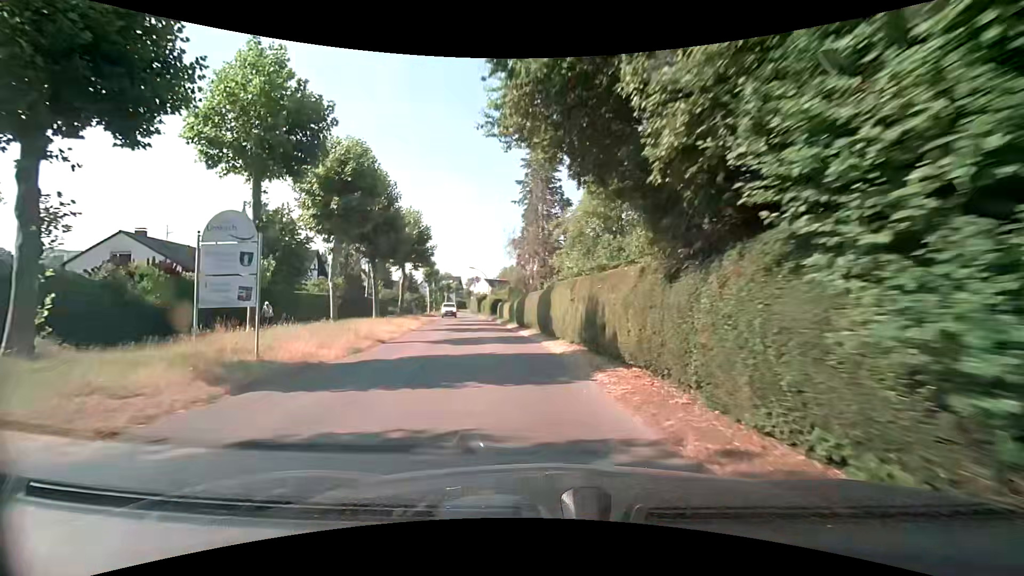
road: tertiary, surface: asphalt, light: Day
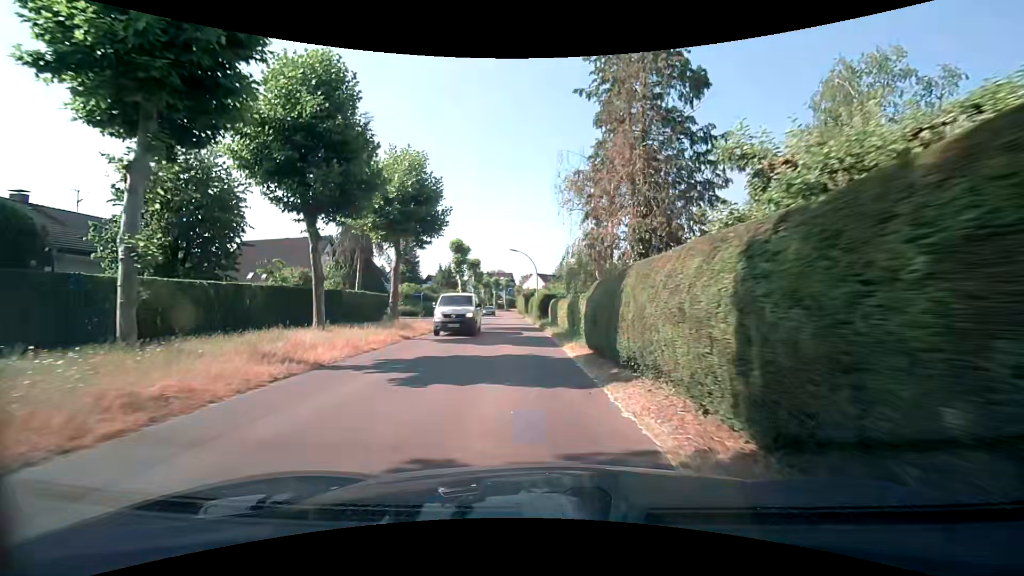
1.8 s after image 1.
(-1.1, +18.6) m; -6°
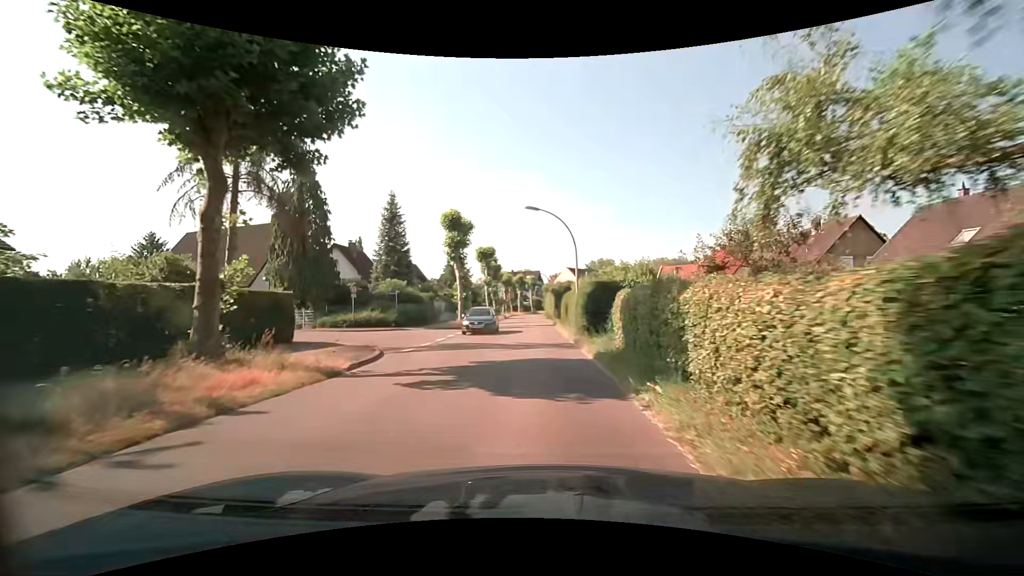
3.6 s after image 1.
(-0.9, +18.9) m; -5°
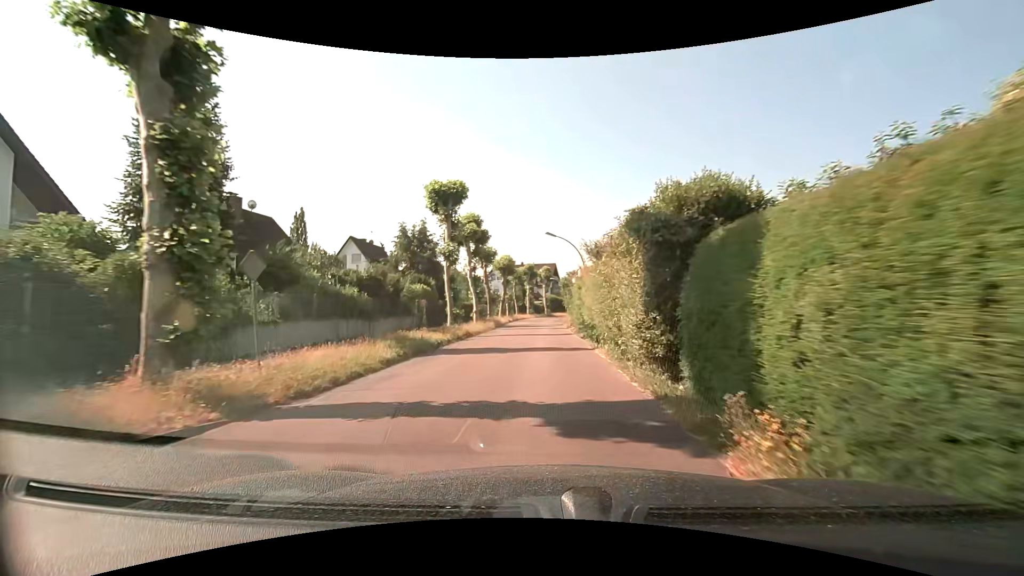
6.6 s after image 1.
(-0.1, +31.8) m; -1°
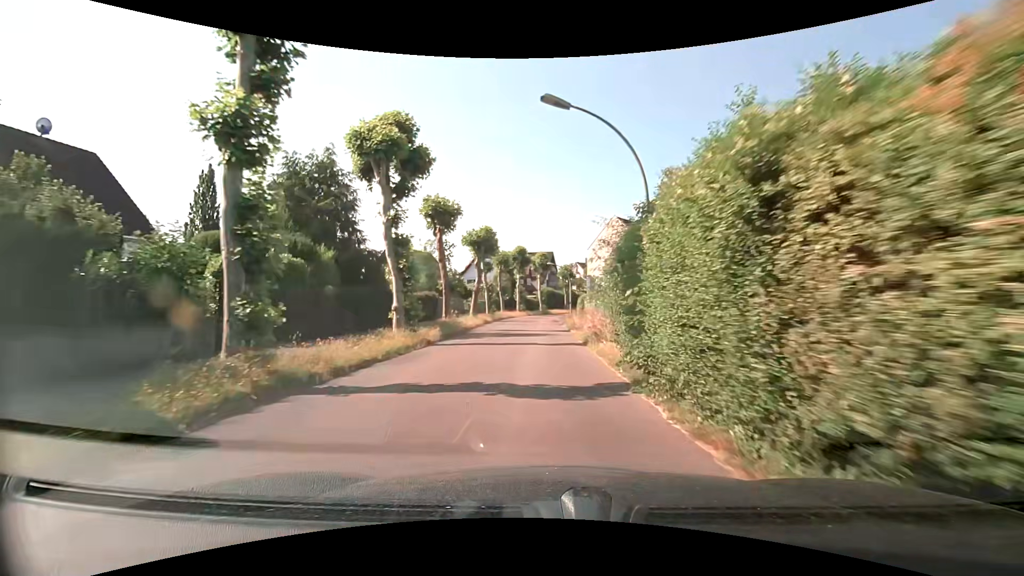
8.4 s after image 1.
(+0.1, +19.5) m; +1°
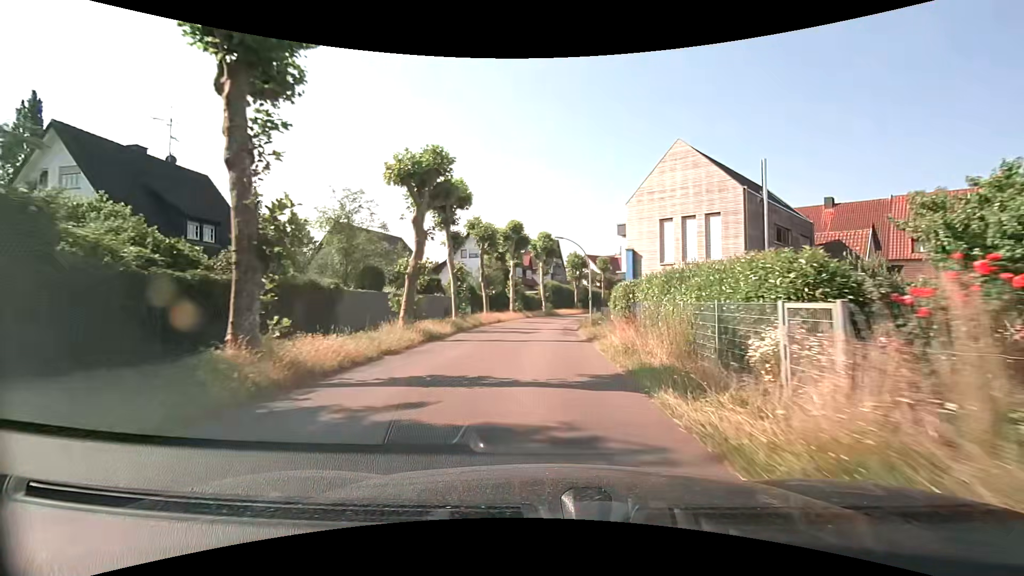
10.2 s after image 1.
(-0.1, +19.8) m; 0°
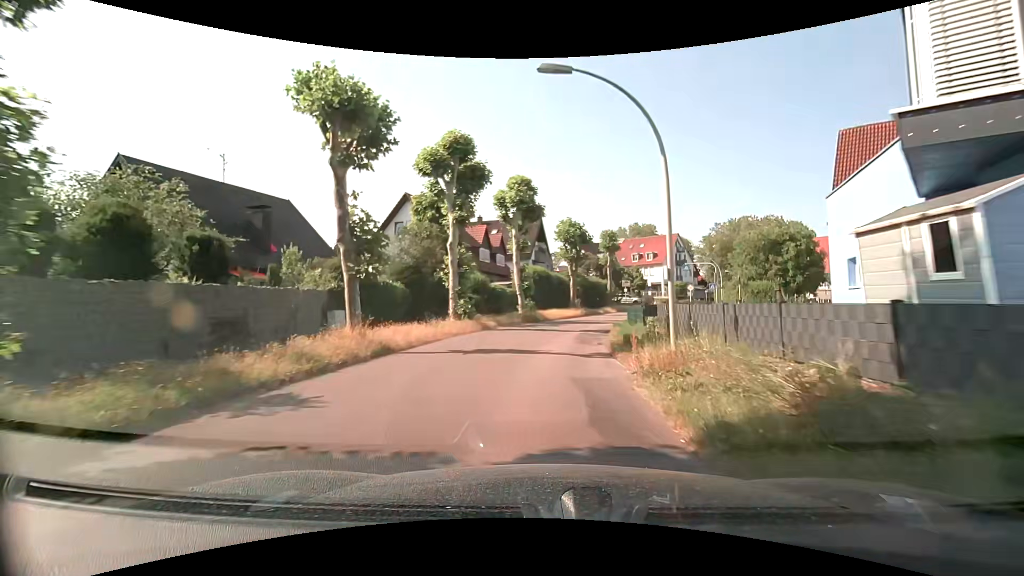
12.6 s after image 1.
(+0.4, +24.8) m; +1°
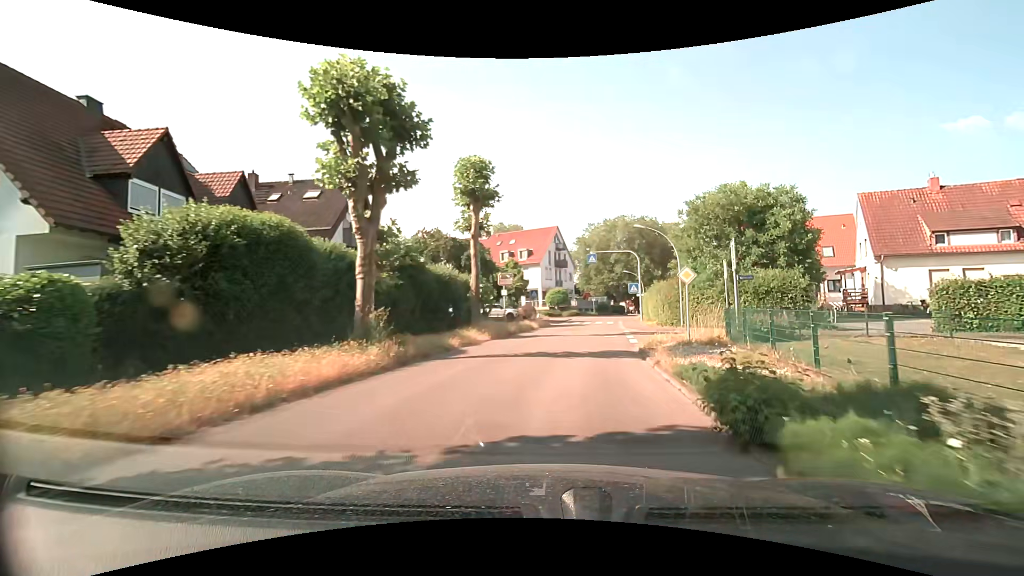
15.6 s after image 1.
(+3.5, +28.7) m; +17°
(+1, +10) (+2, +20) (+3, +30) (+4, +40) (+6, +50) (+8, +59) (+11, +69) (+14, +78) (+18, +88) (+23, +96) m
